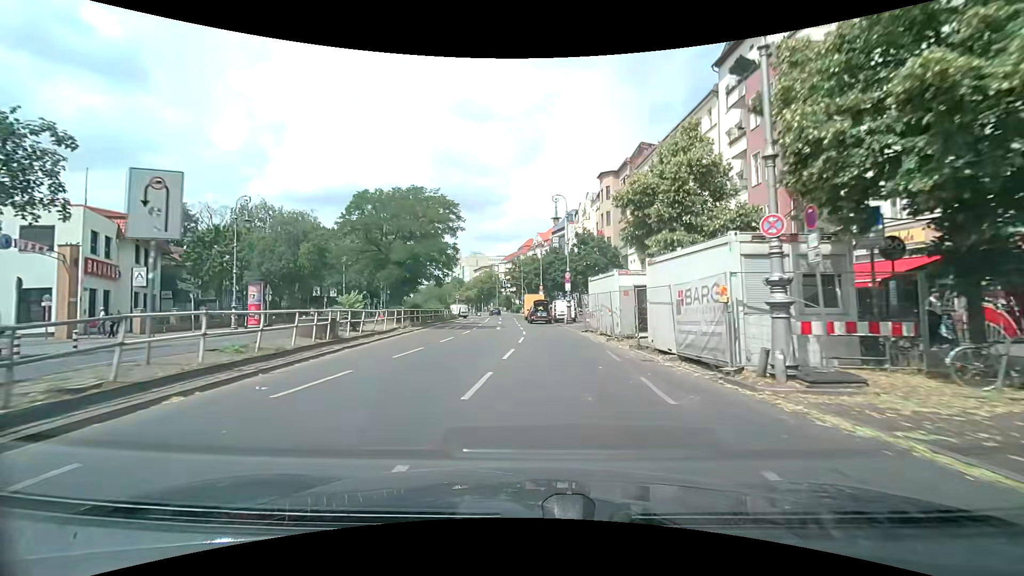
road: secondary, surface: asphalt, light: Day
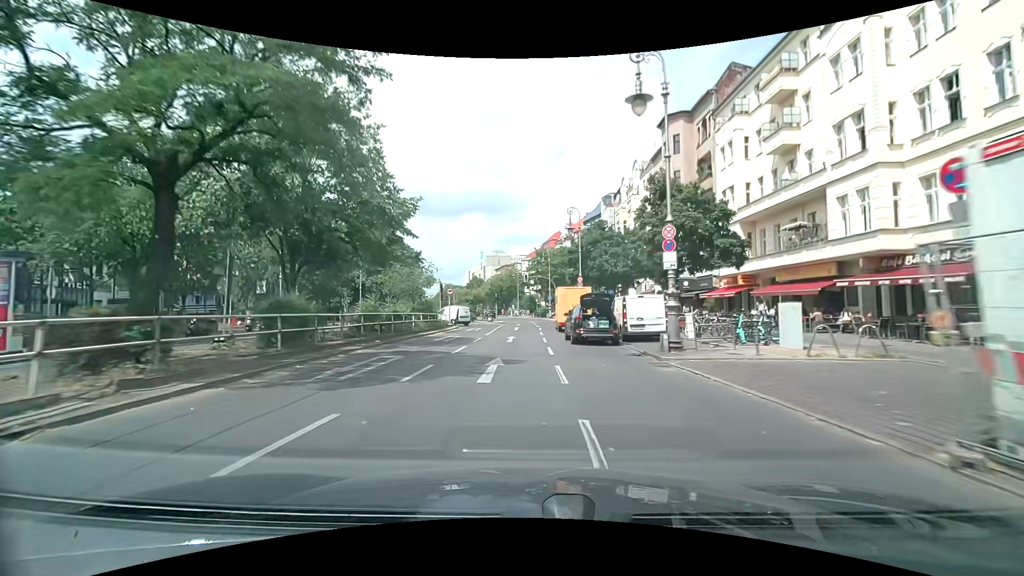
(-0.4, +22.3) m; -3°
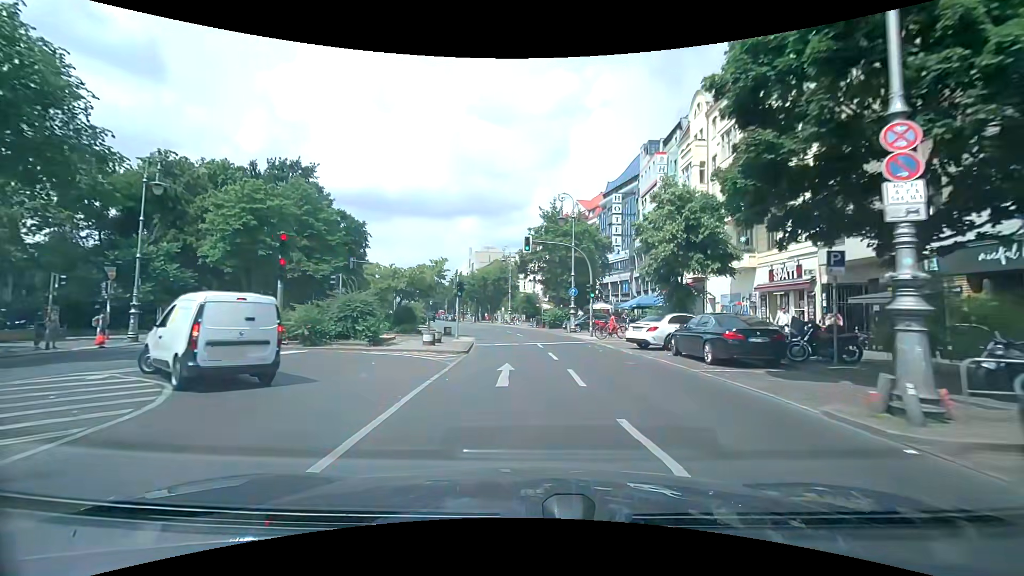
(-0.3, +35.8) m; 0°
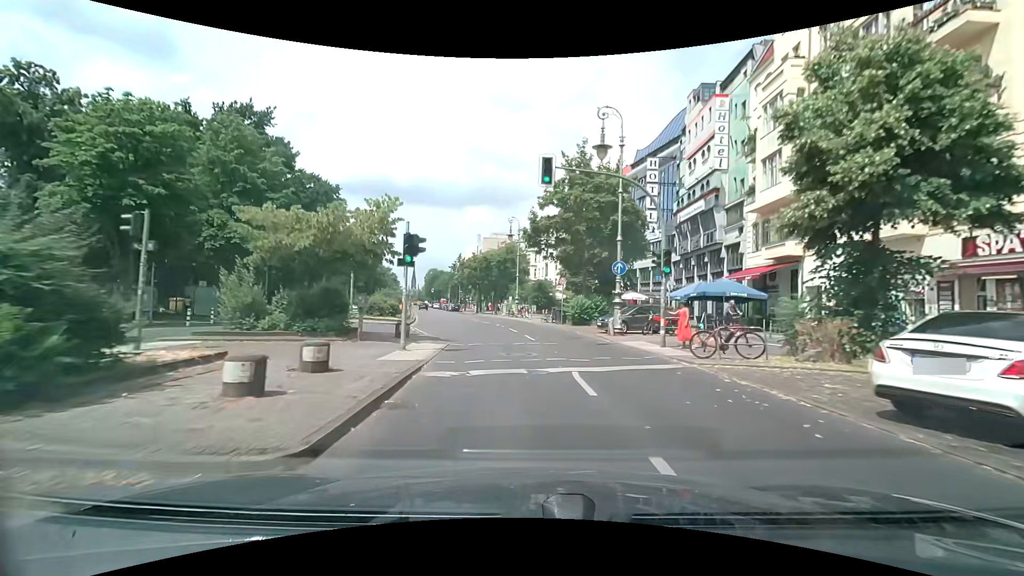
(0.0, +14.0) m; -1°
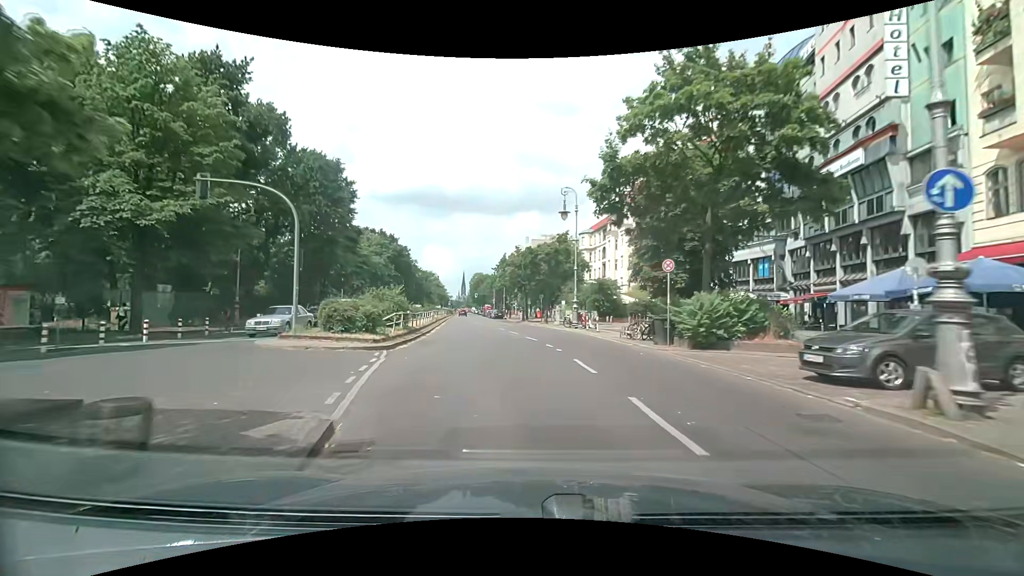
(-0.5, +14.5) m; -6°
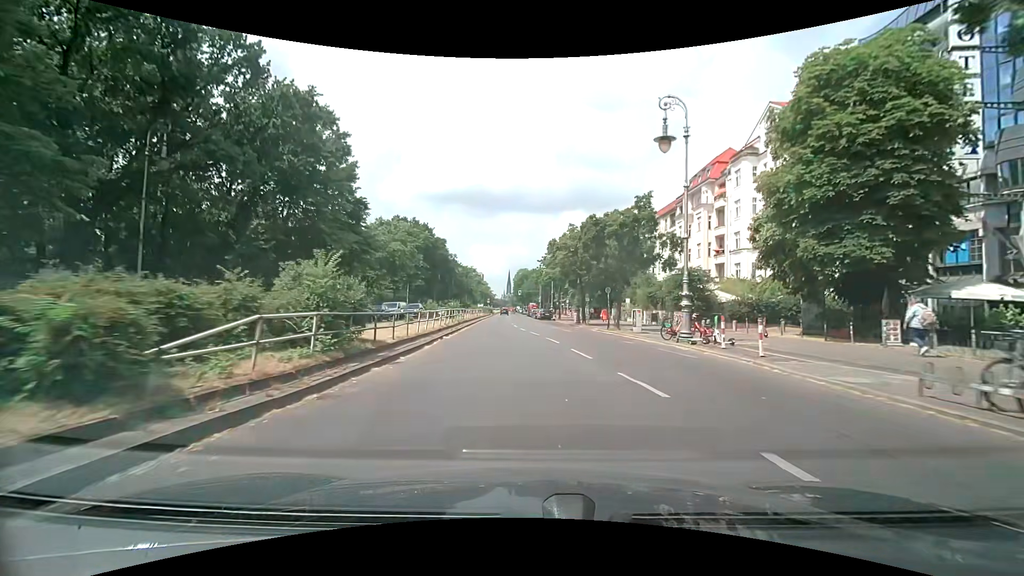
(-0.7, +14.9) m; -5°
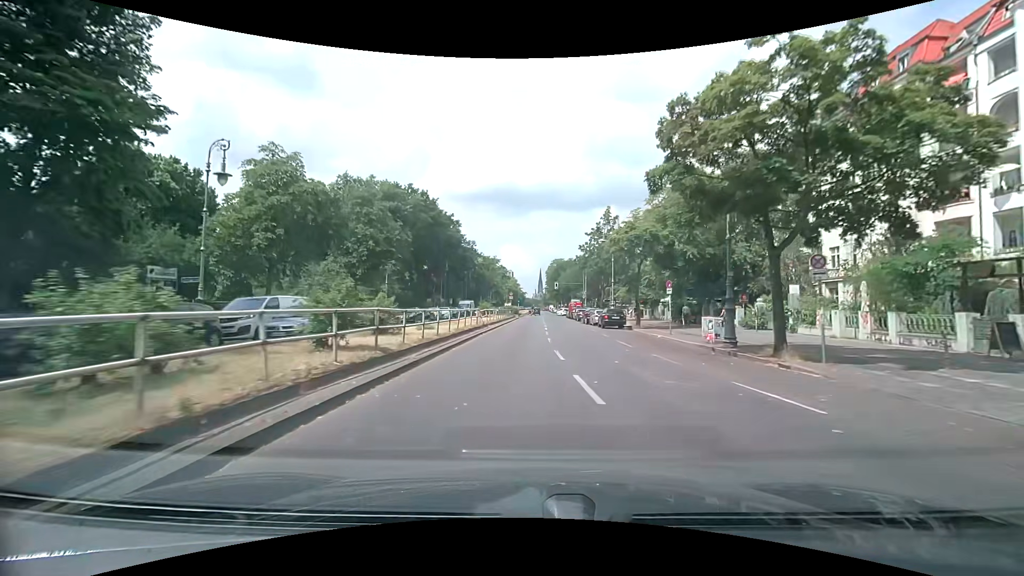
(-1.4, +30.8) m; -4°
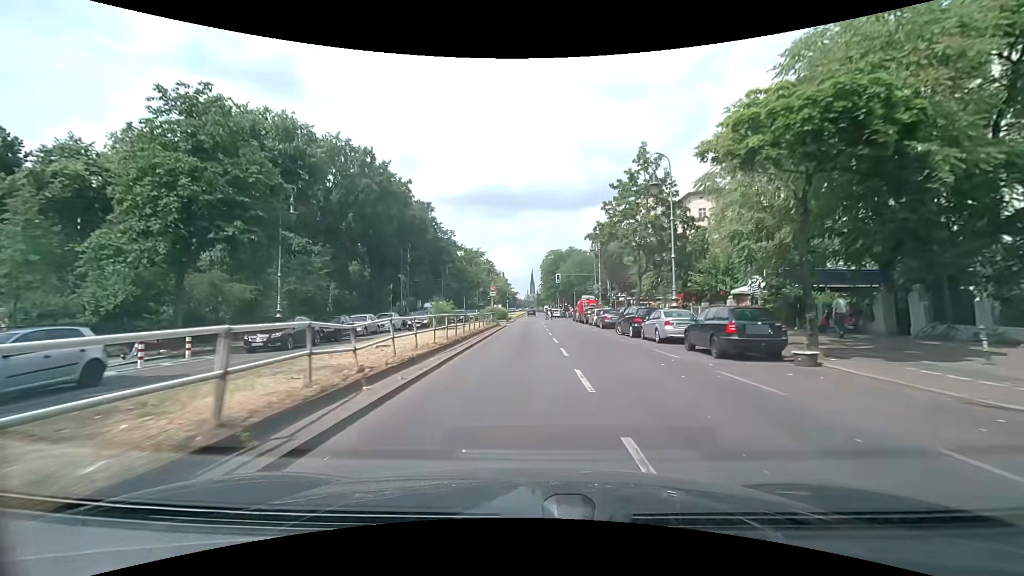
(+0.2, +22.7) m; 0°
